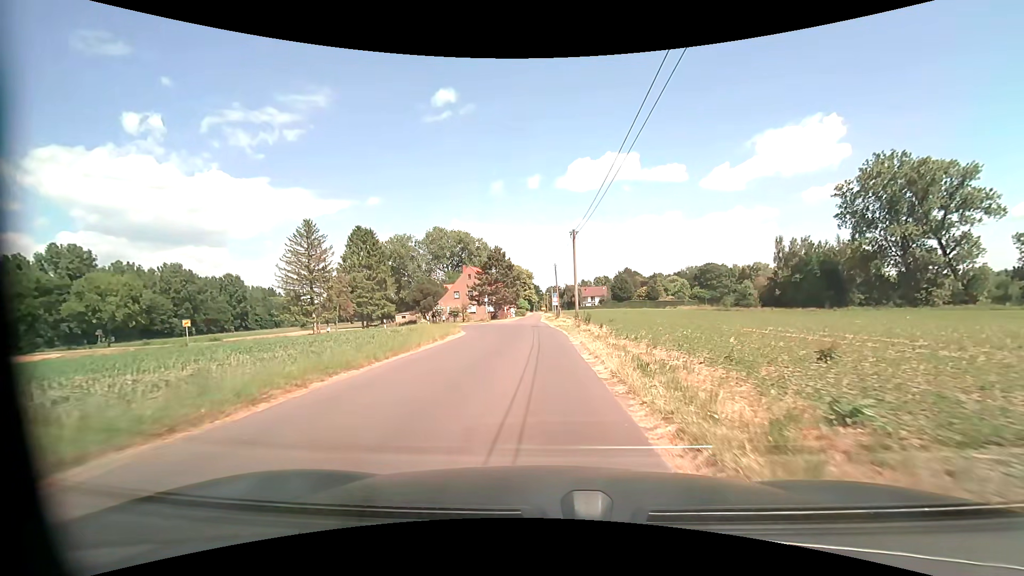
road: unclassified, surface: asphalt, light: Day
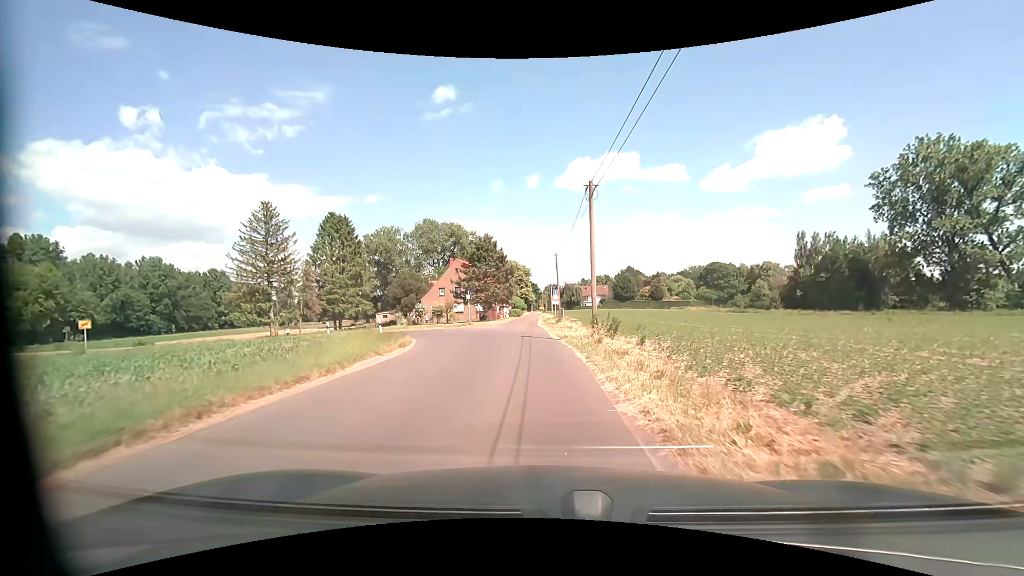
(+0.1, +11.2) m; 0°
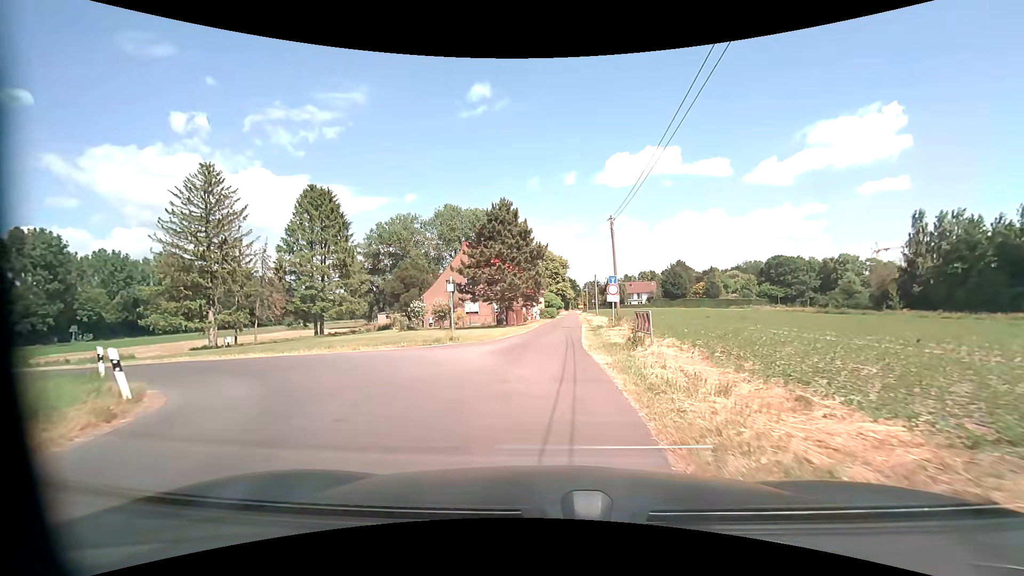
(-0.3, +19.4) m; -5°
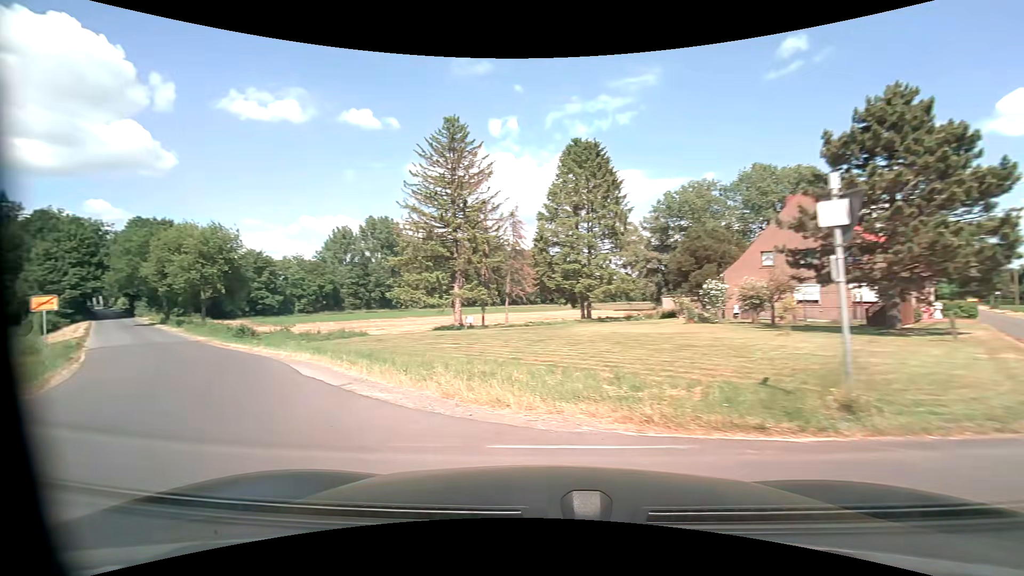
(-2.4, +14.9) m; -31°
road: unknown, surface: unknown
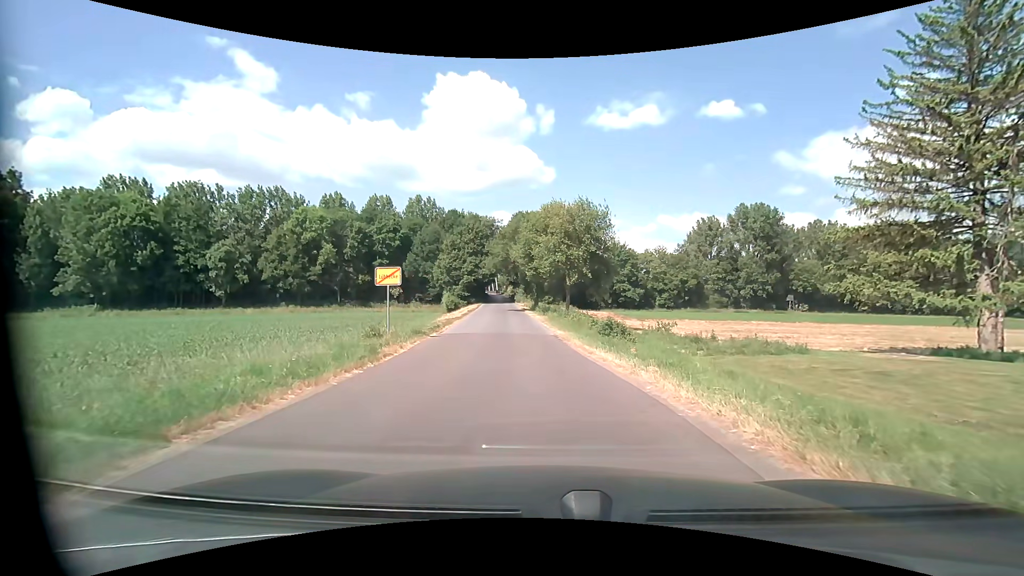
(-6.0, +11.1) m; -40°
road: unclassified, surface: asphalt
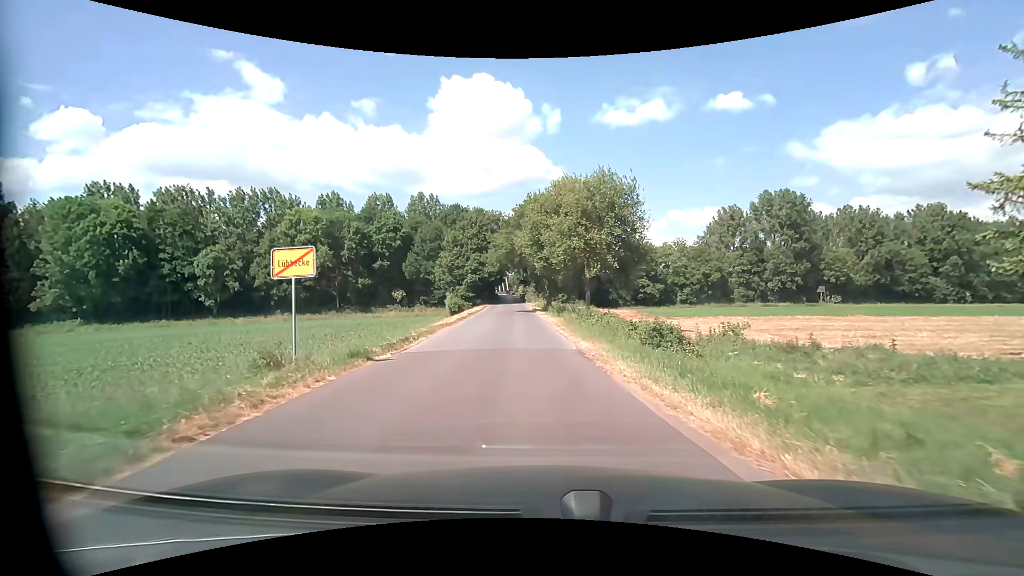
(0.0, +8.2) m; -1°
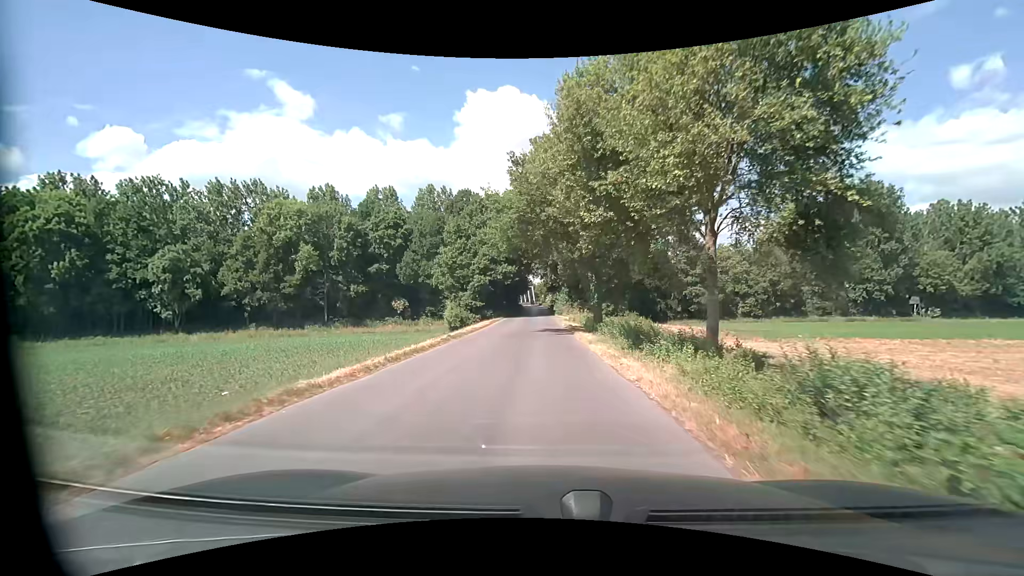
(-0.9, +20.5) m; -4°
